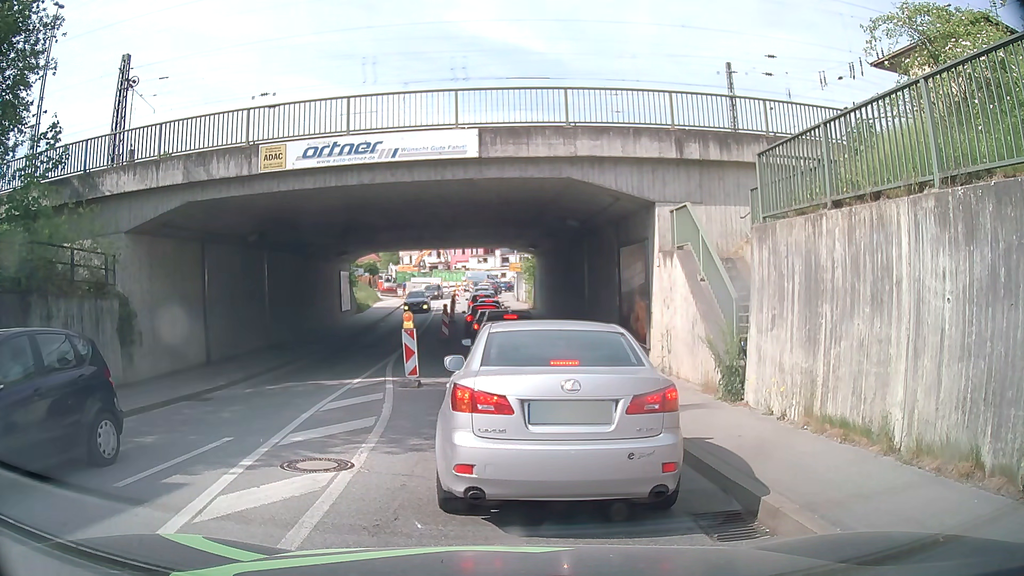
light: Day
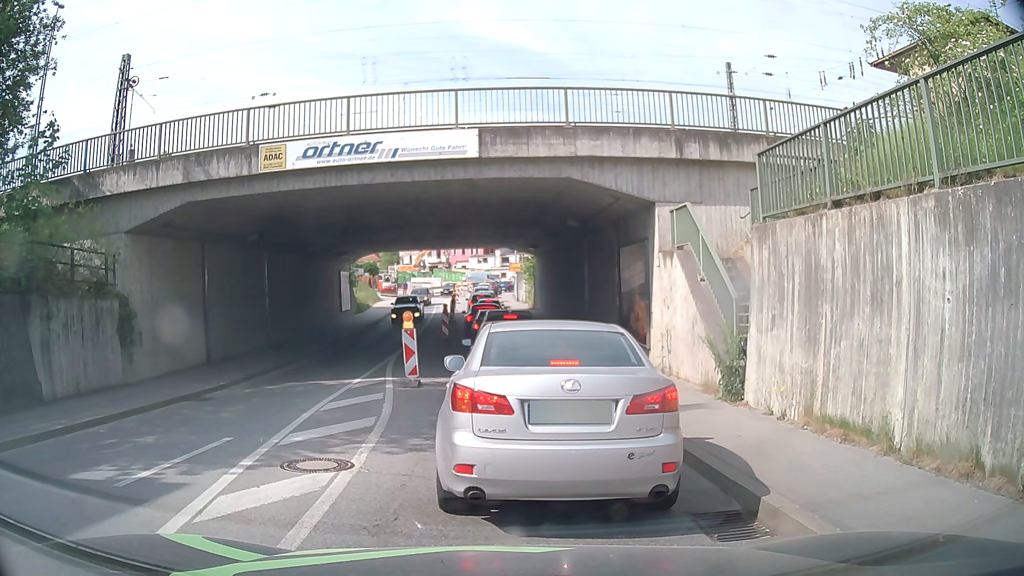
(0.0, 0.0) m; 0°
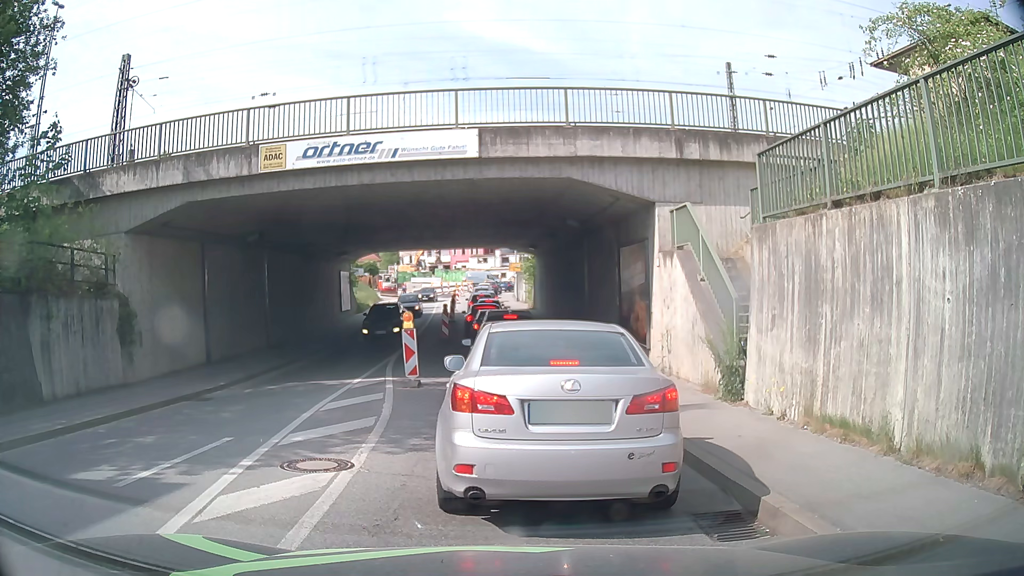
(0.0, 0.0) m; 0°
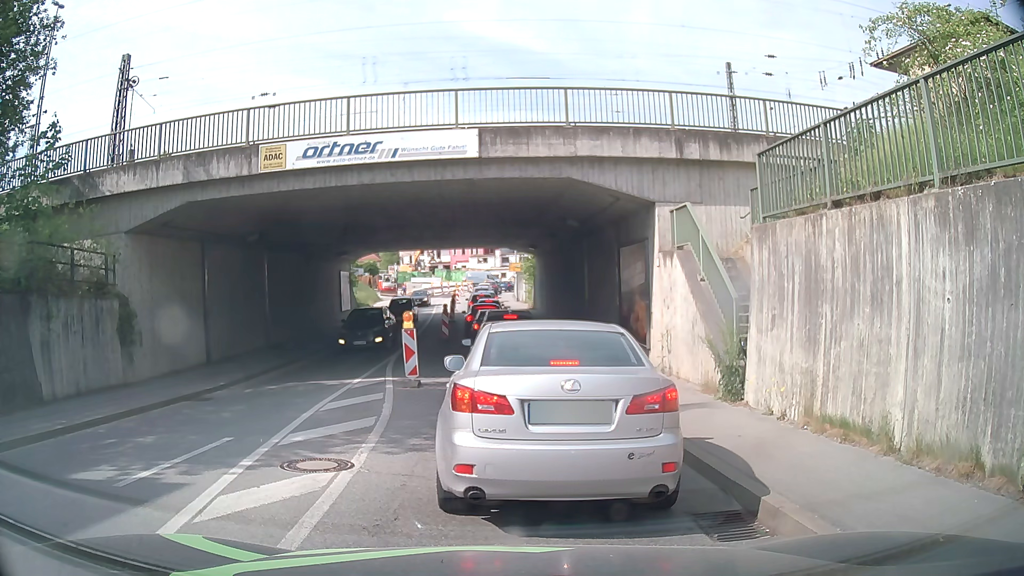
(0.0, 0.0) m; 0°
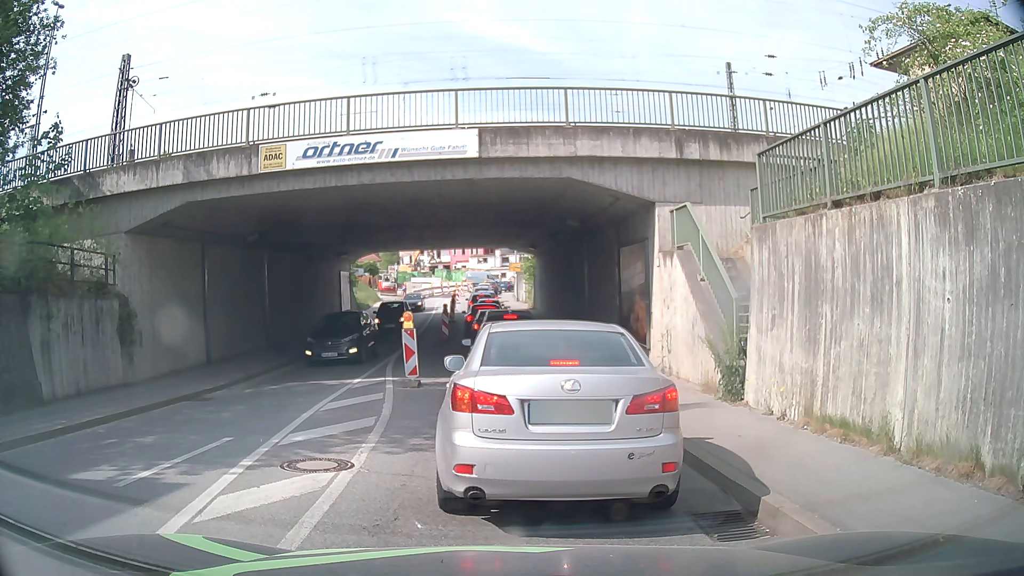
(0.0, 0.0) m; 0°
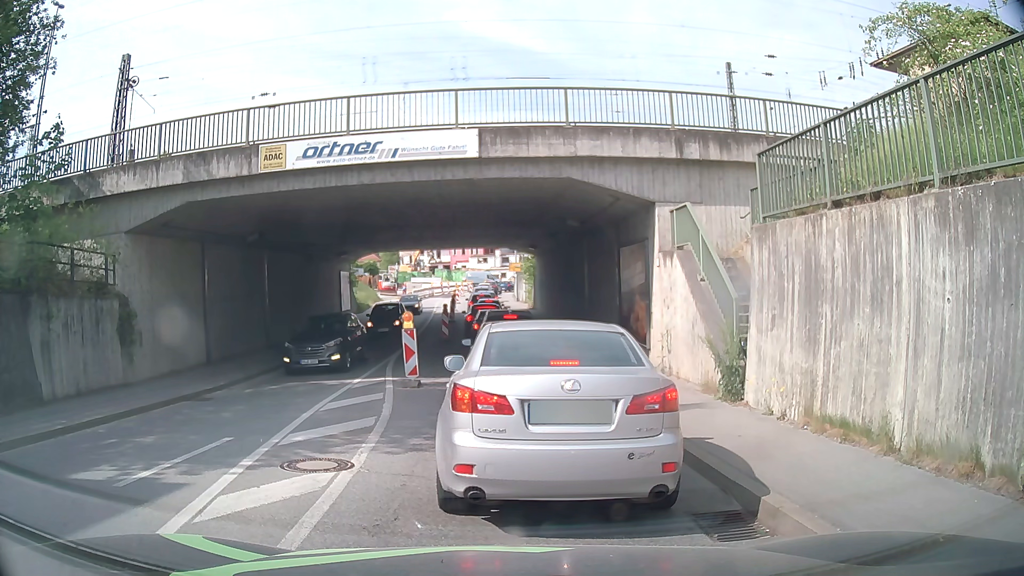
(0.0, 0.0) m; 0°
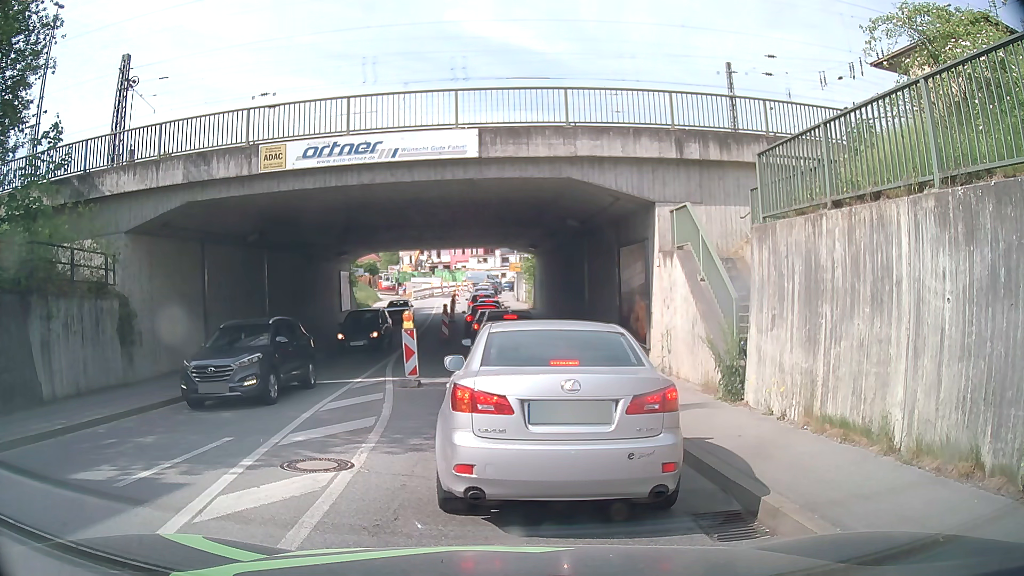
(0.0, 0.0) m; 0°
